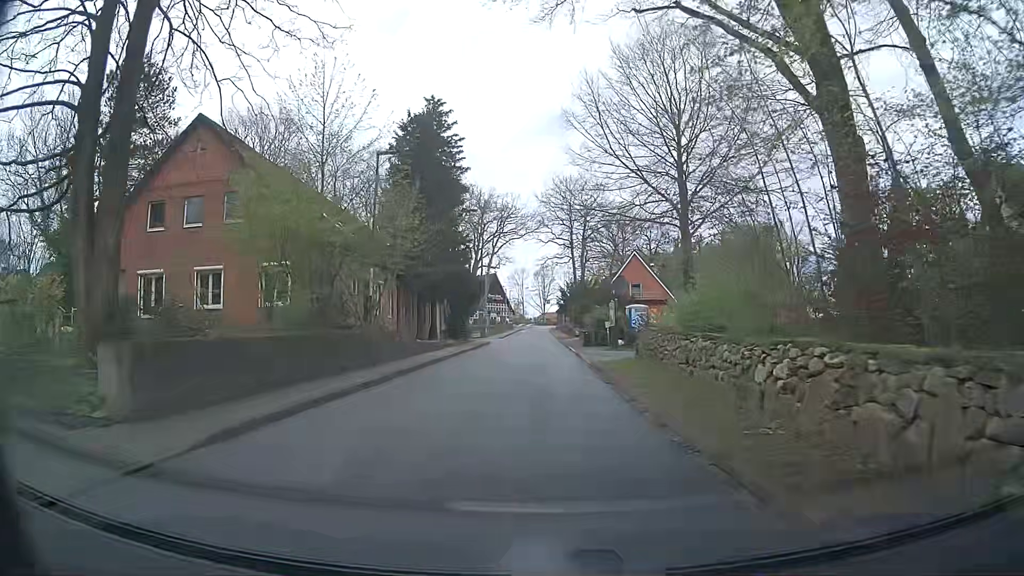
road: unclassified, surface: asphalt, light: Day
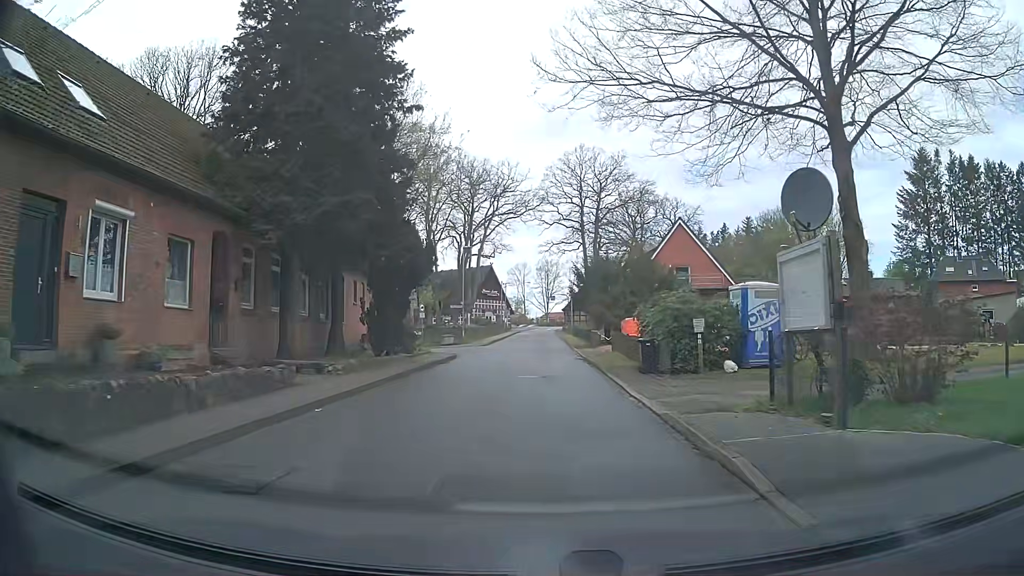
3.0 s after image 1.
(-0.6, +22.3) m; -1°
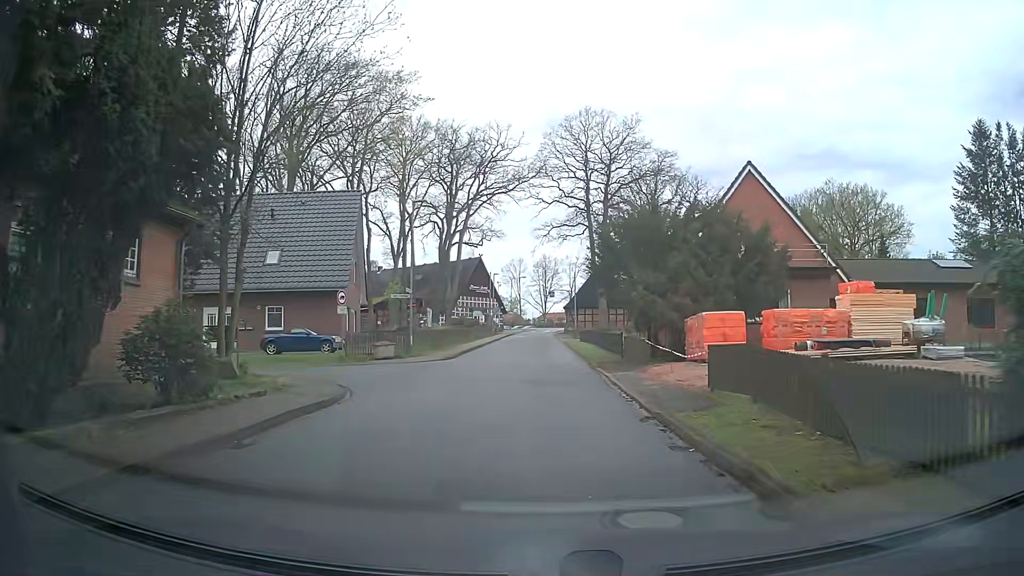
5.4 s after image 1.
(0.0, +17.8) m; +1°
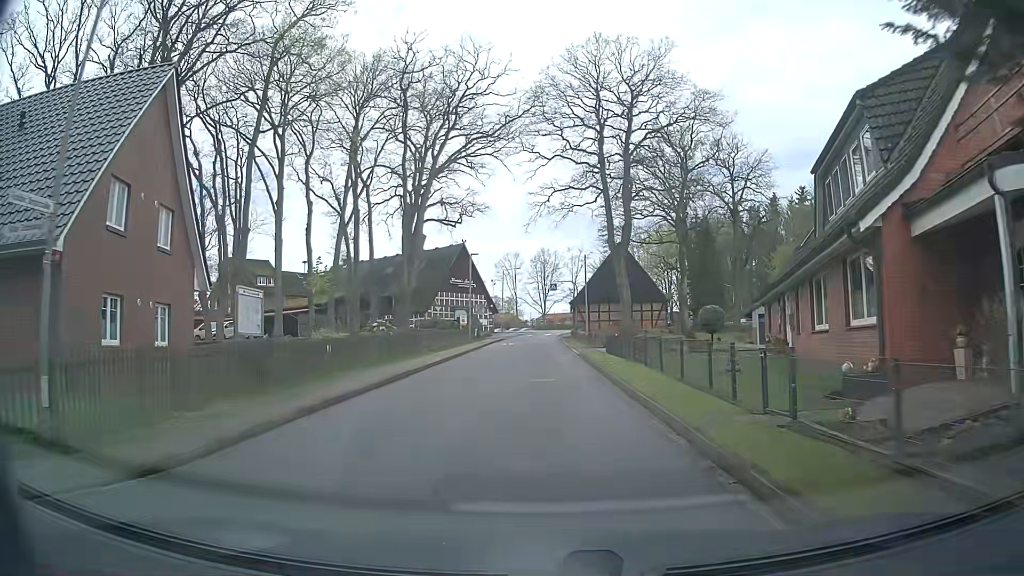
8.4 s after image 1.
(-0.2, +22.3) m; -1°
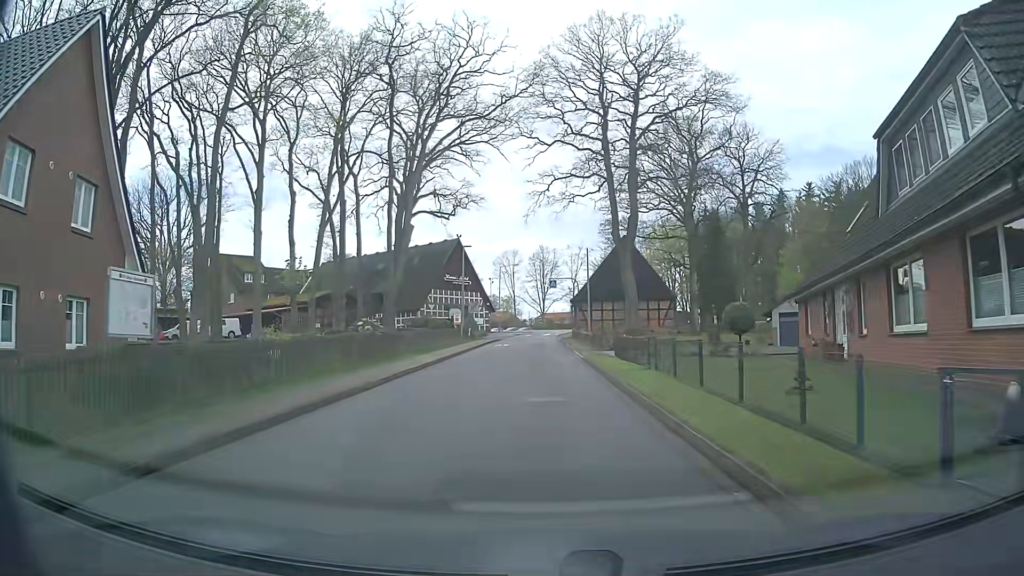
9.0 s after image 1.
(0.0, +4.4) m; +1°
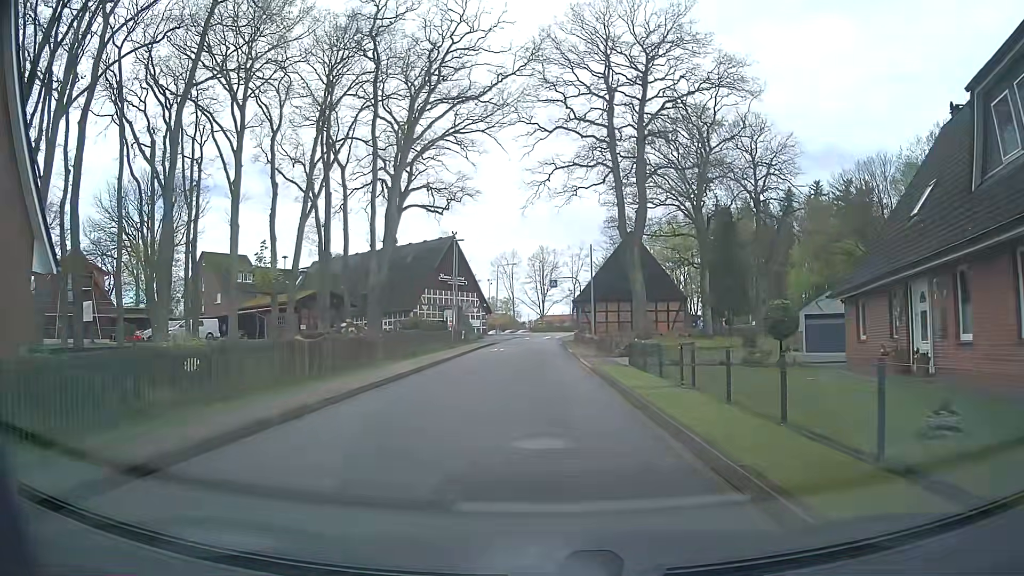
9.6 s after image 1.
(-0.1, +4.5) m; -1°
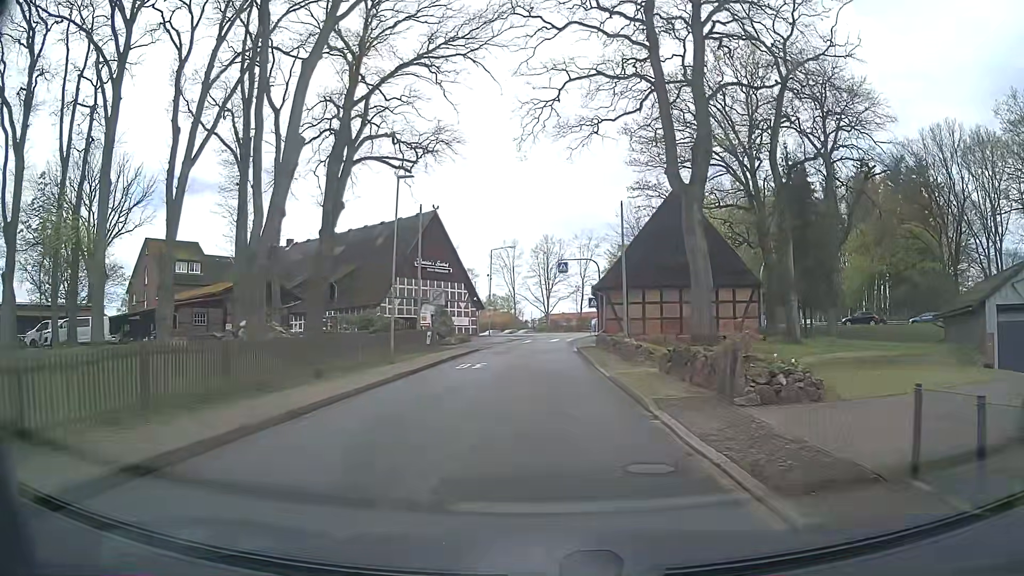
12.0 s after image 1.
(-0.1, +17.8) m; -1°
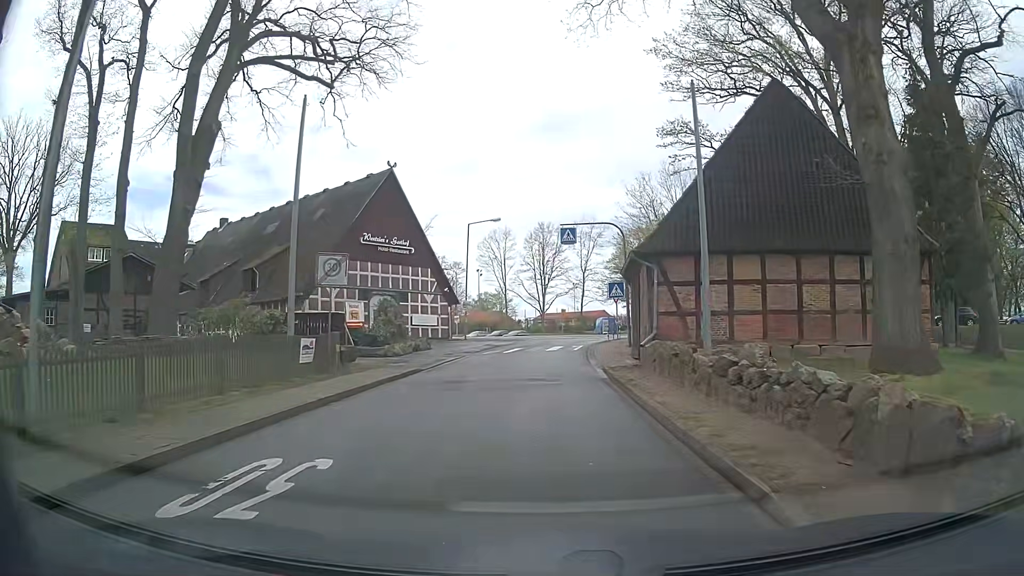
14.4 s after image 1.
(+0.2, +17.8) m; +1°
